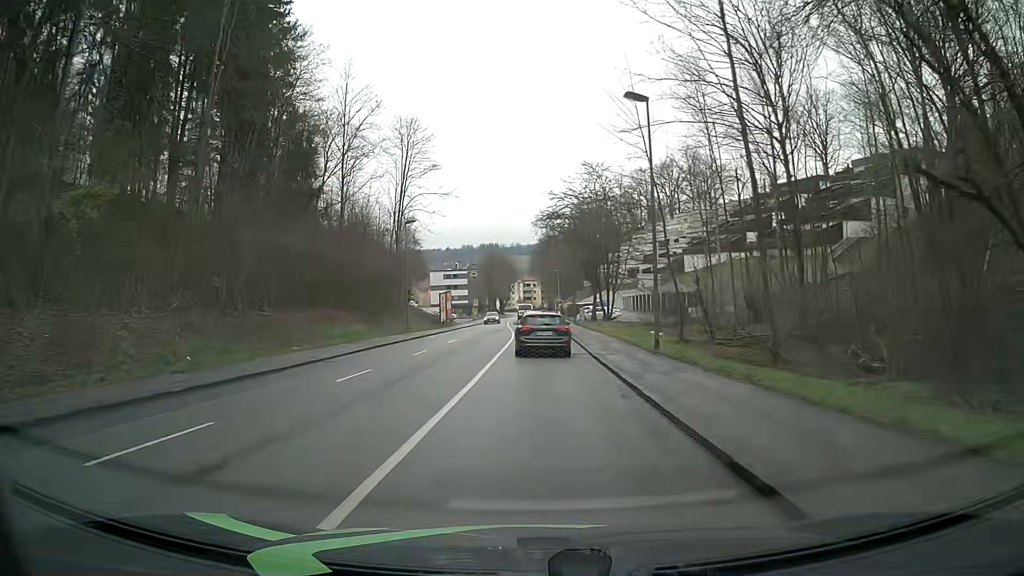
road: tertiary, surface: asphalt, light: Day
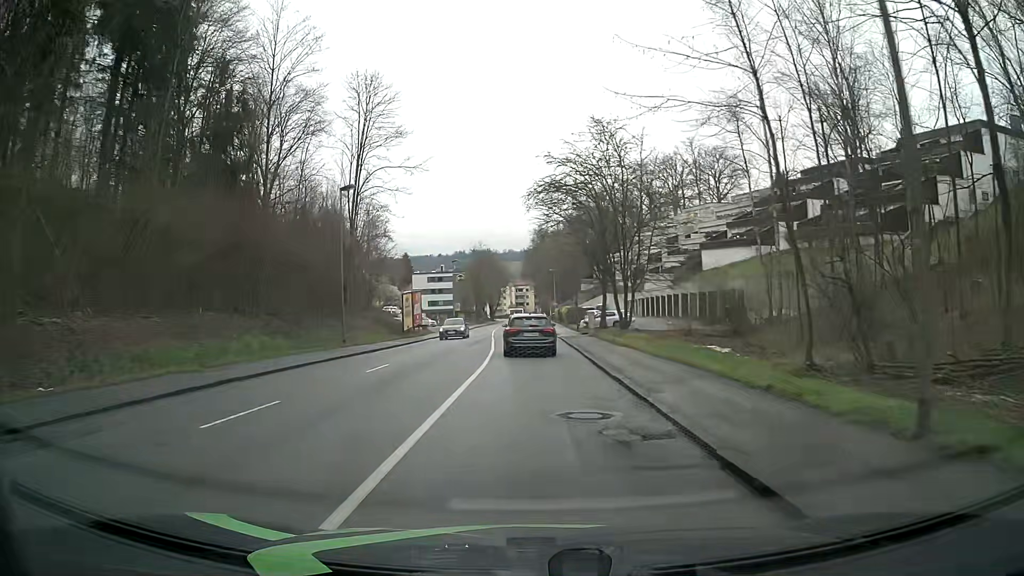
(+0.2, +15.2) m; +1°
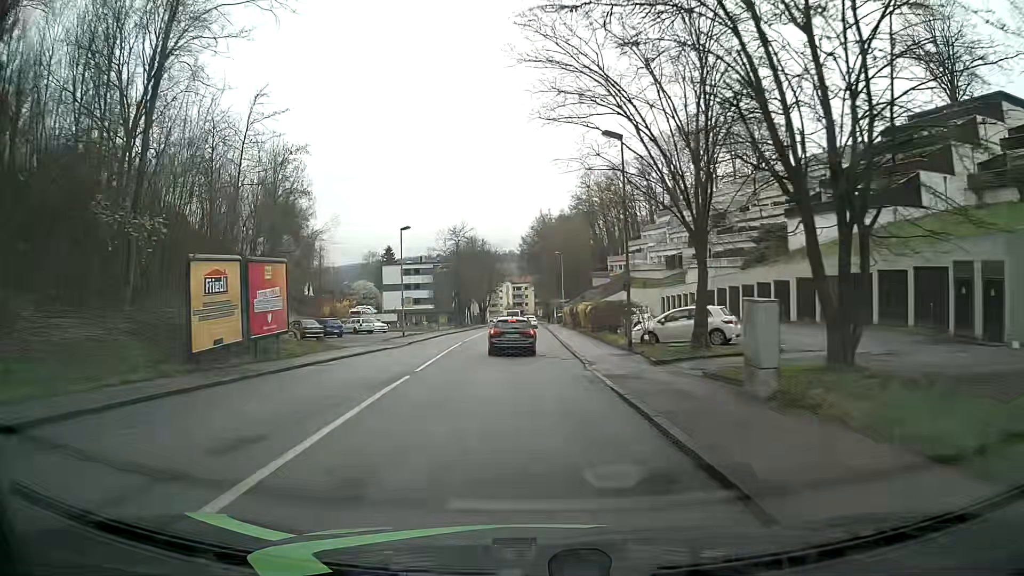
(+0.2, +31.3) m; 0°
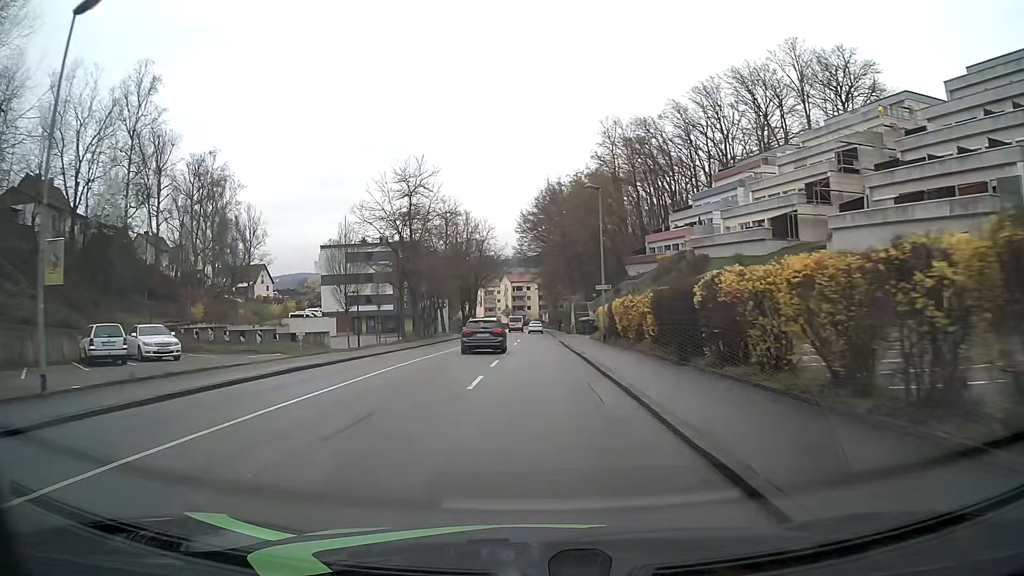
(-0.1, +39.5) m; 0°
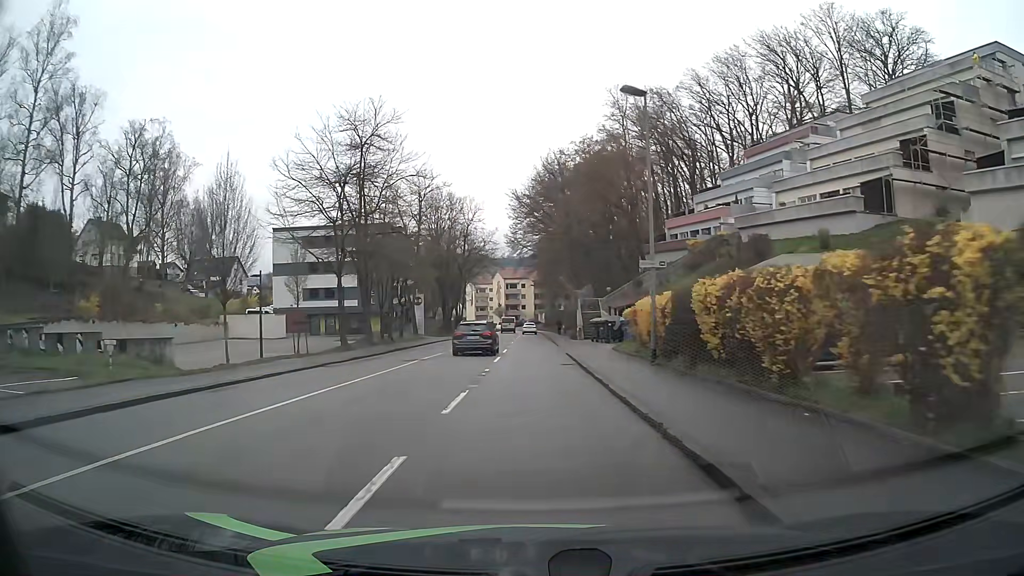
(0.0, +15.7) m; 0°
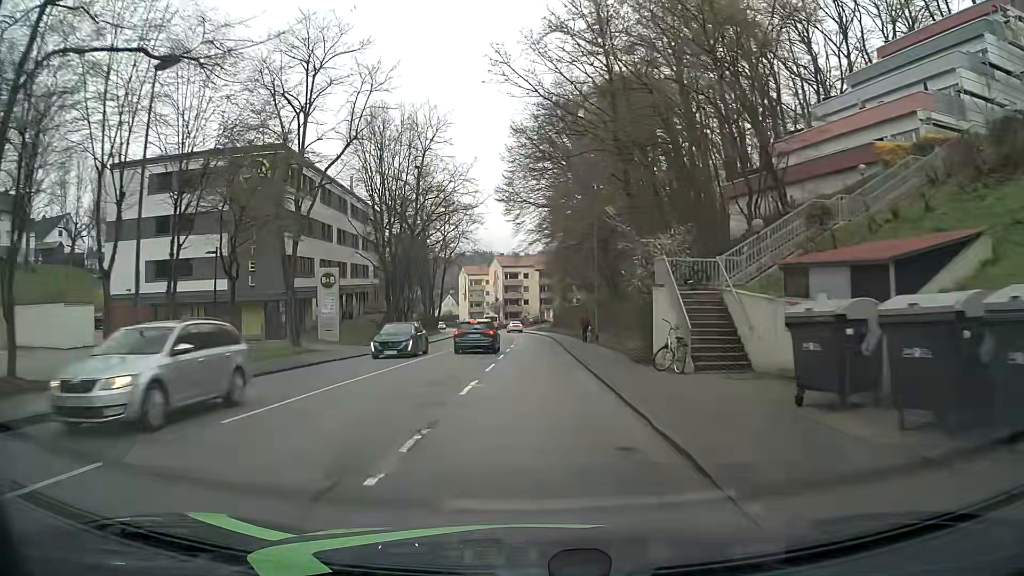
(0.0, +32.3) m; 0°
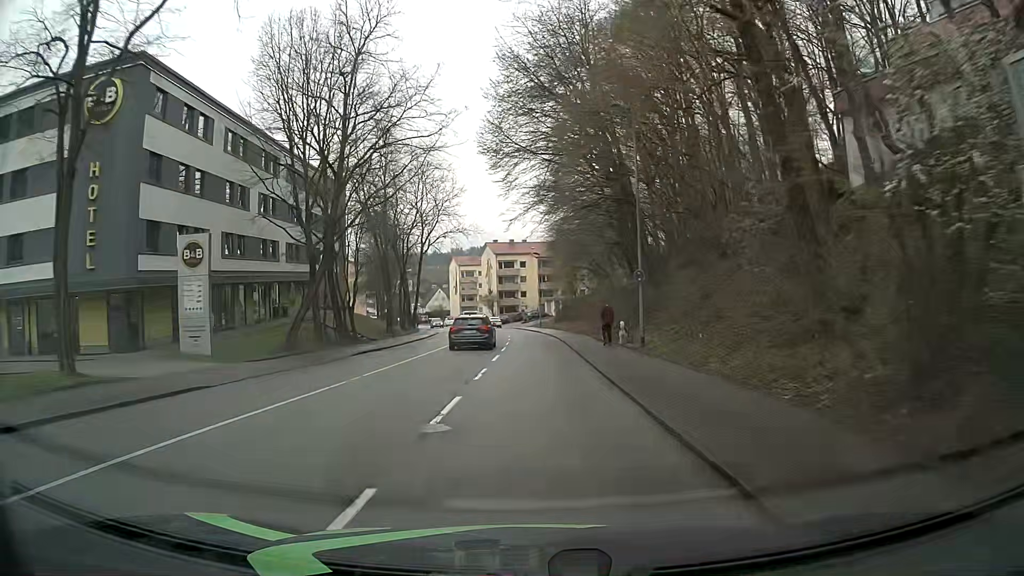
(0.0, +16.1) m; 0°
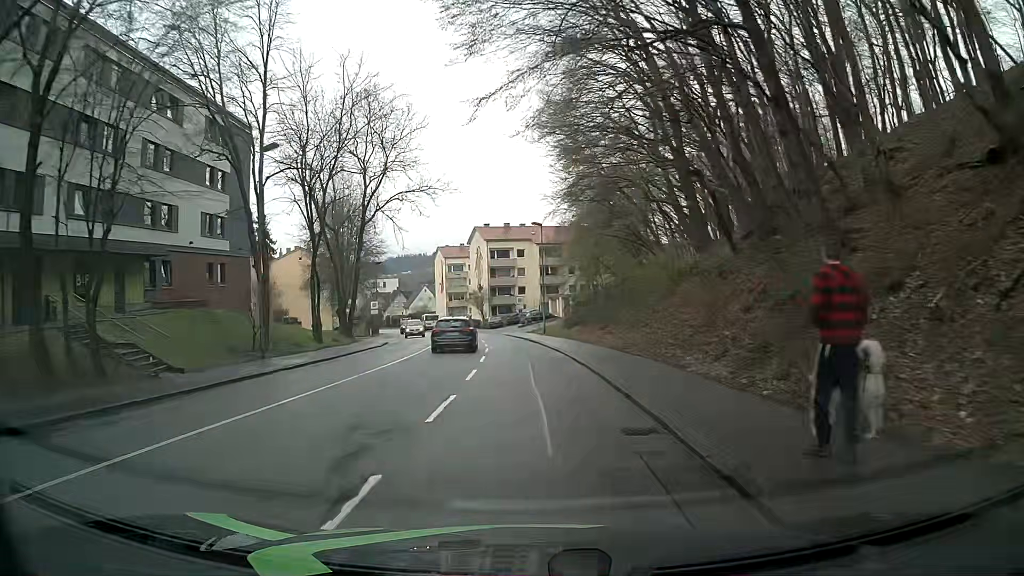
(+0.1, +24.2) m; +1°
(0, +10) (-1, +20) (-1, +30) (-2, +40) (-3, +50) (-5, +60) (-7, +70) (-9, +79) (-12, +89) (-15, +98) m
